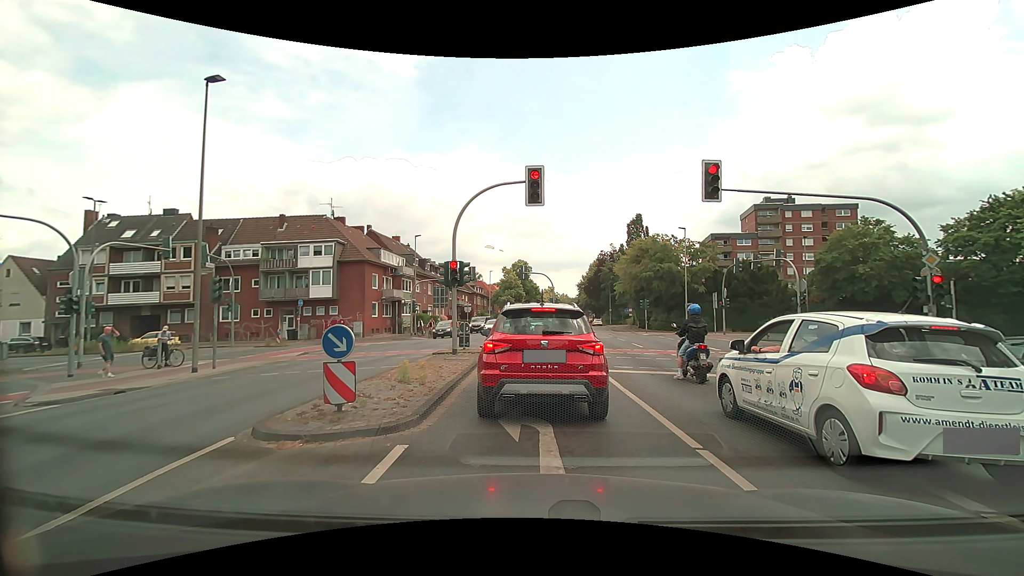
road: secondary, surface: asphalt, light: Day
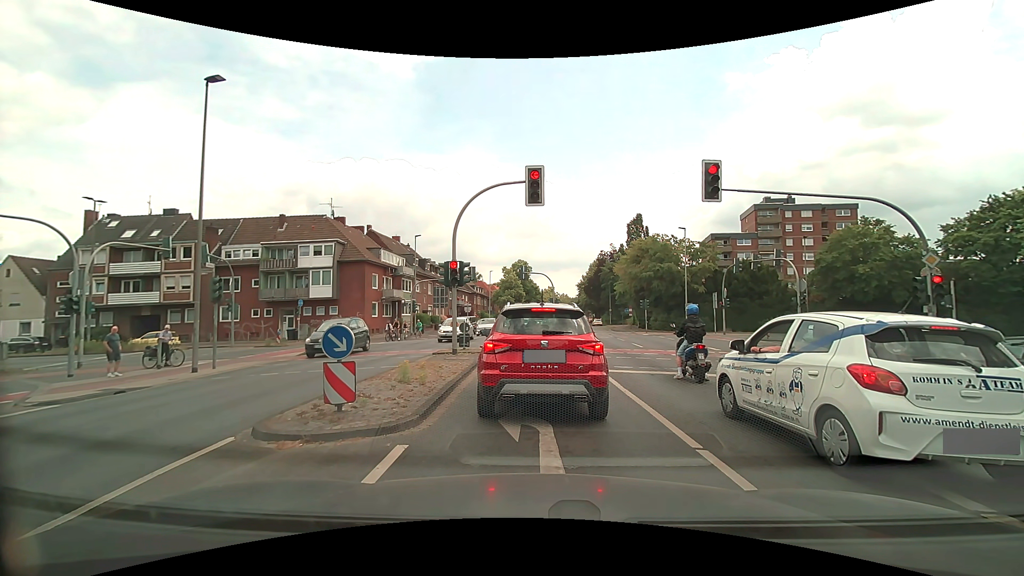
(0.0, 0.0) m; 0°
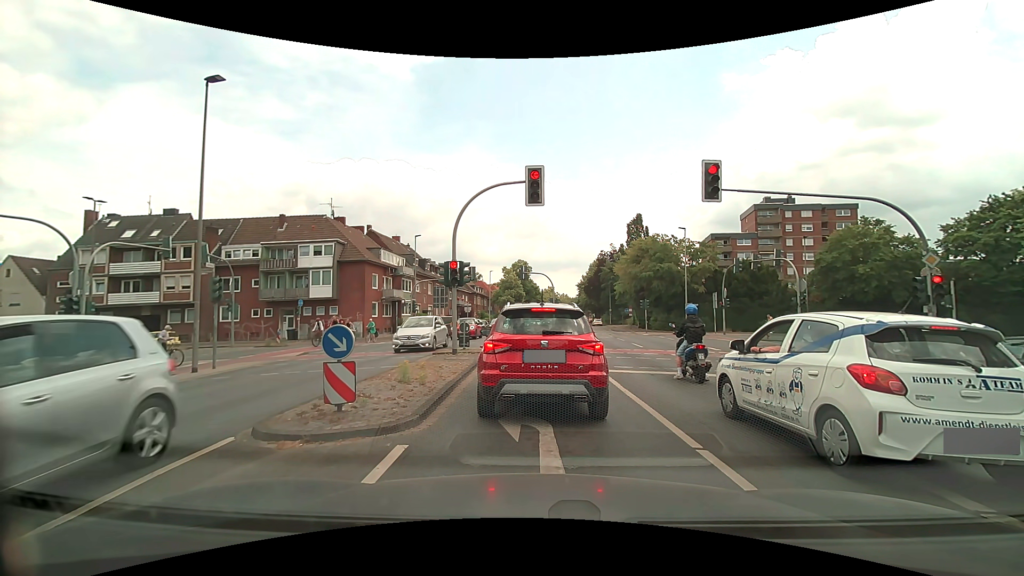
(0.0, 0.0) m; 0°
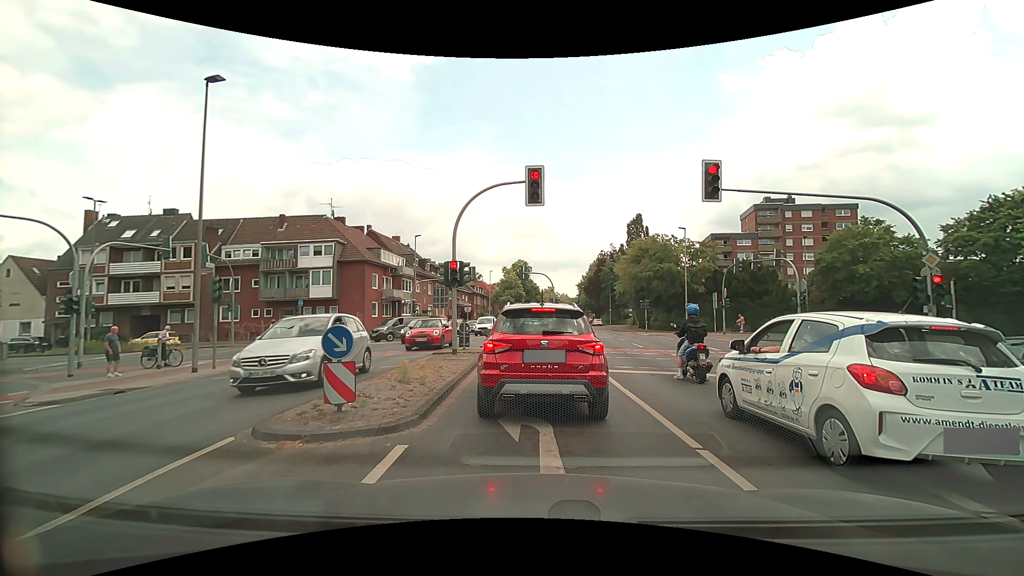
(0.0, 0.0) m; 0°
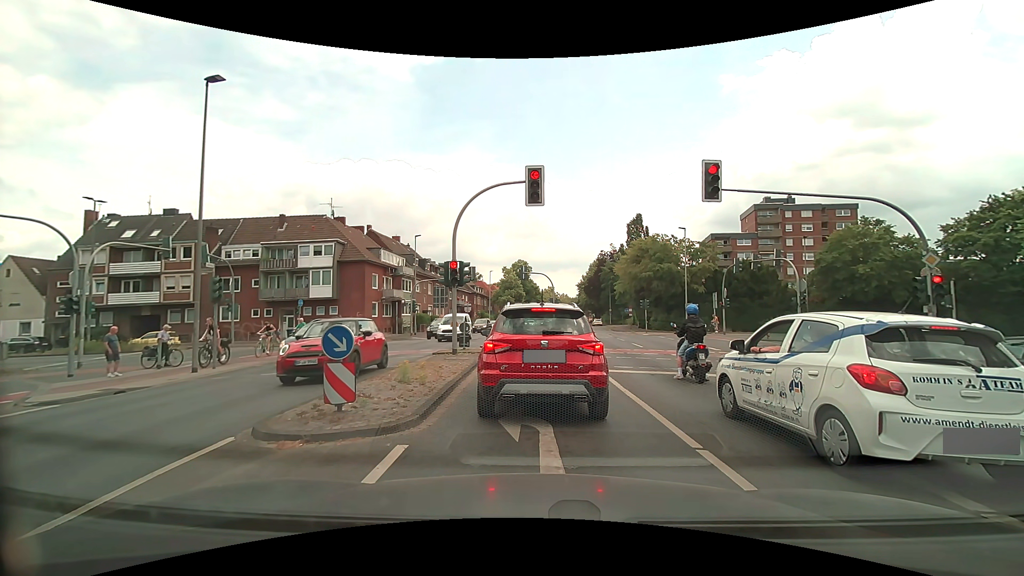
(0.0, 0.0) m; 0°
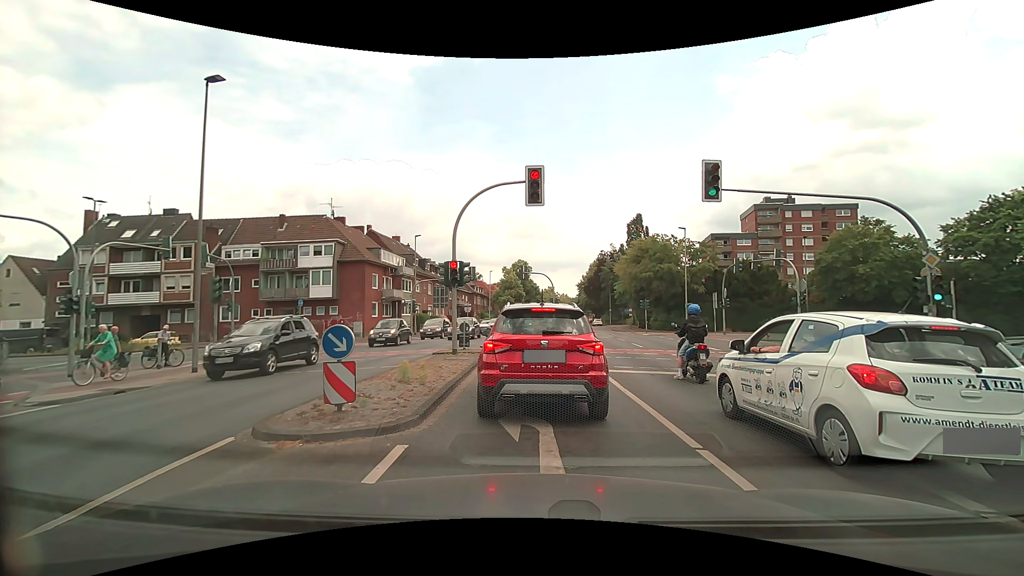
(0.0, 0.0) m; 0°
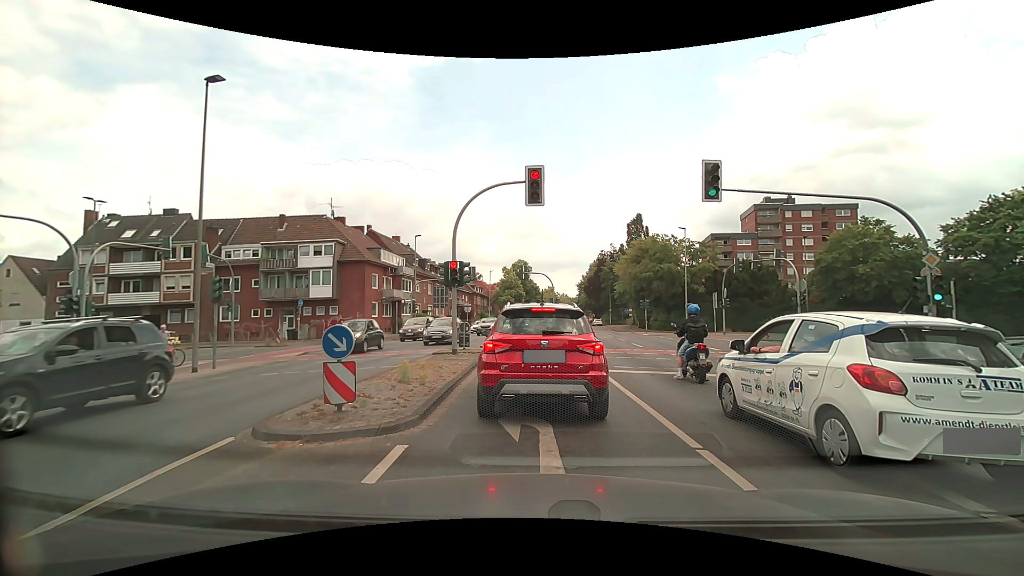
(0.0, 0.0) m; 0°
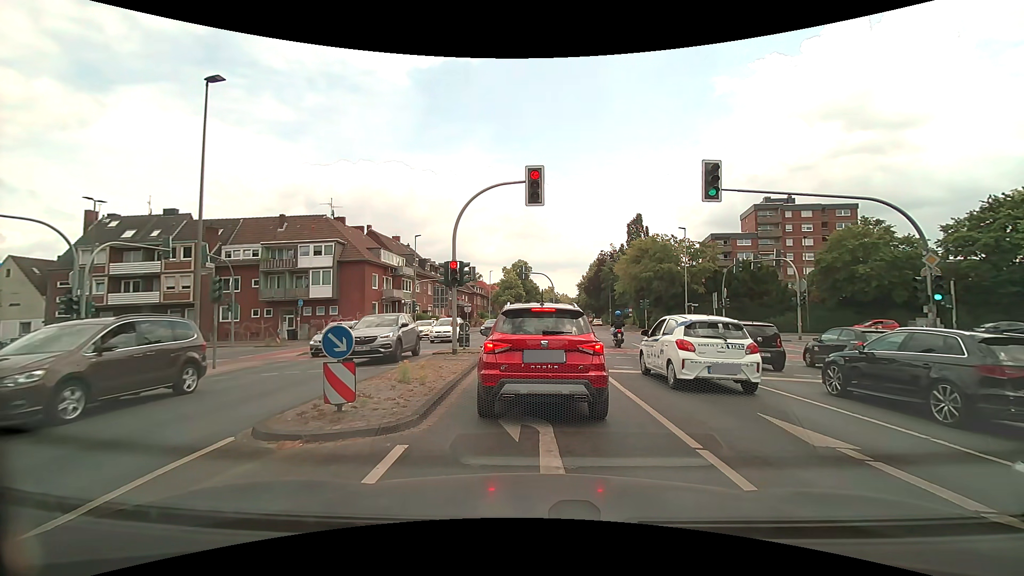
(0.0, 0.0) m; 0°
(0, +10) (0, +20) (-2, +30) (-9, +37) (-18, +40) (-28, +39) (-38, +39) (-48, +38) (-58, +37) (-68, +37) m
